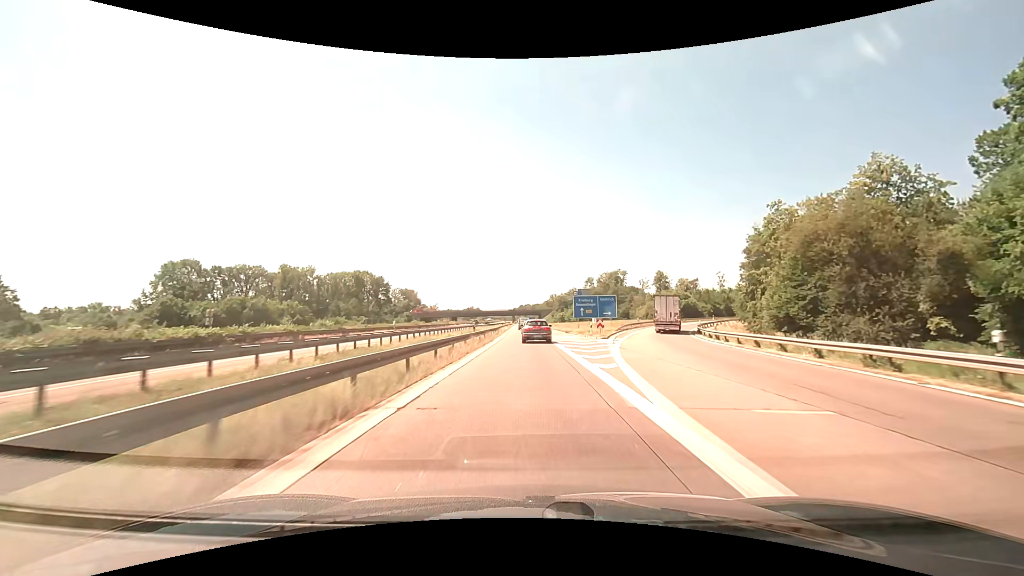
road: motorway_link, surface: asphalt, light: Day
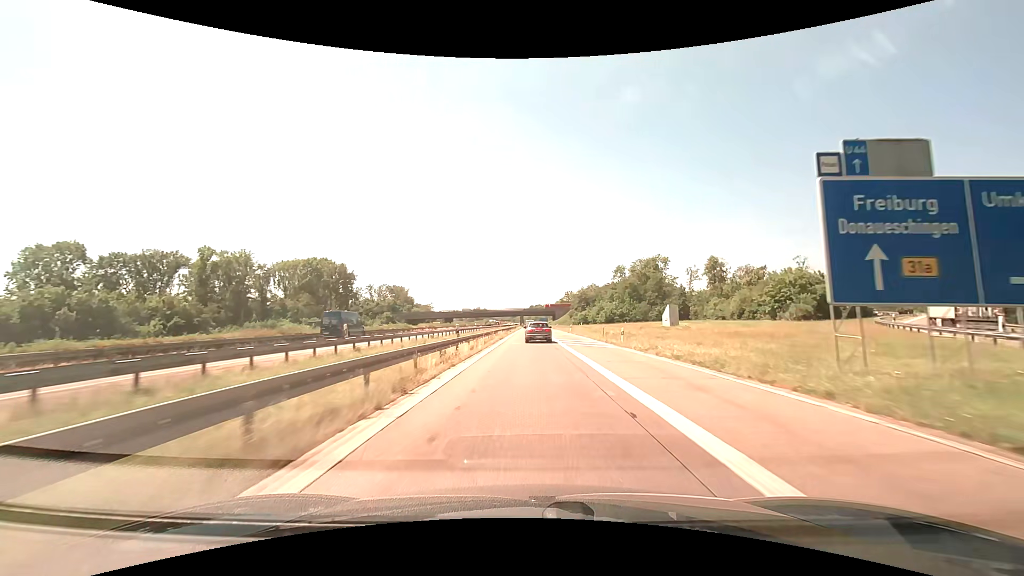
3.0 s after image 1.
(-0.5, +55.9) m; -1°
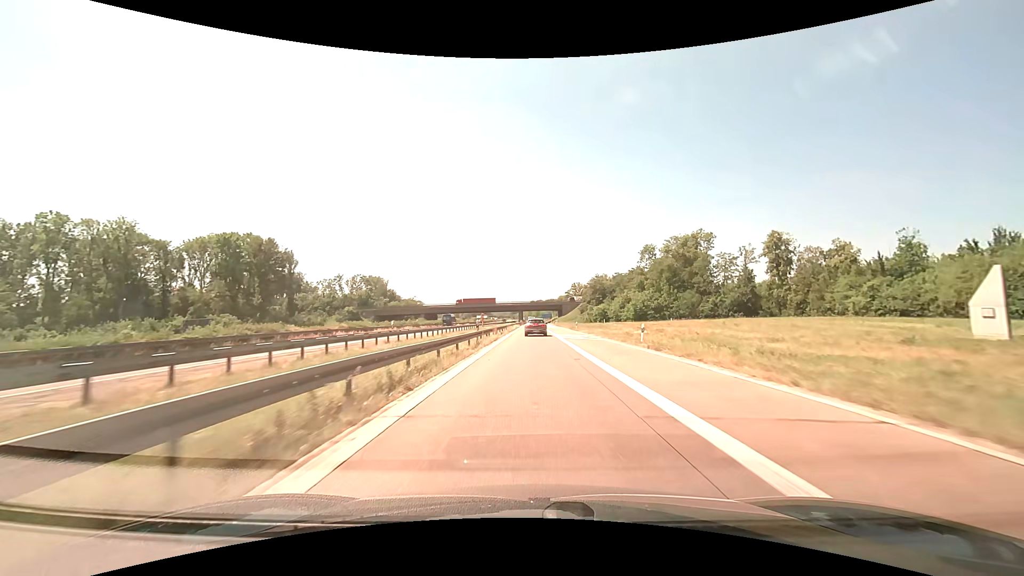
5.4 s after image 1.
(0.0, +45.4) m; 0°
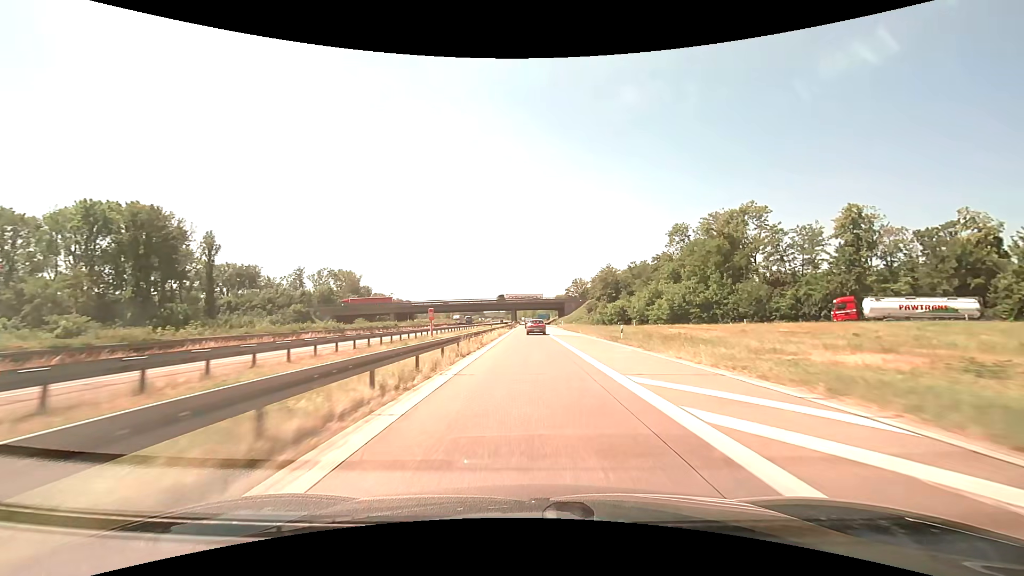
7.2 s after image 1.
(+0.1, +34.8) m; +1°
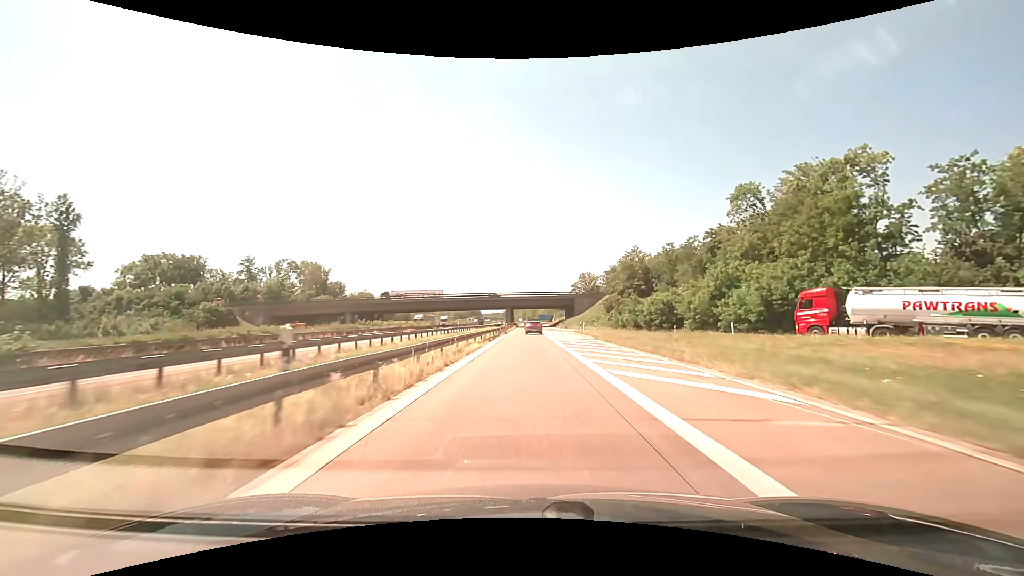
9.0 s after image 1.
(0.0, +35.5) m; 0°
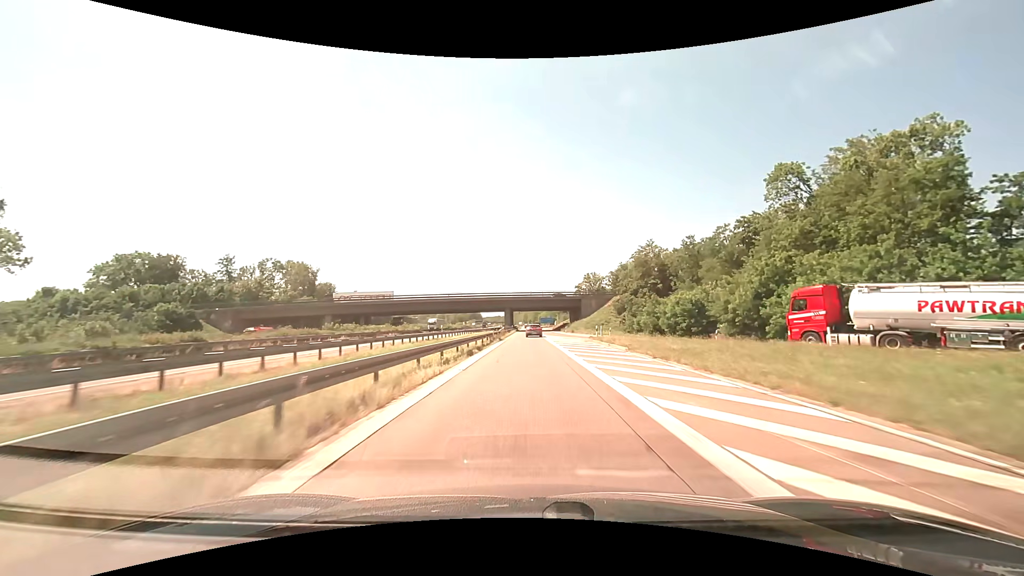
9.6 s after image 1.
(0.0, +12.1) m; 0°
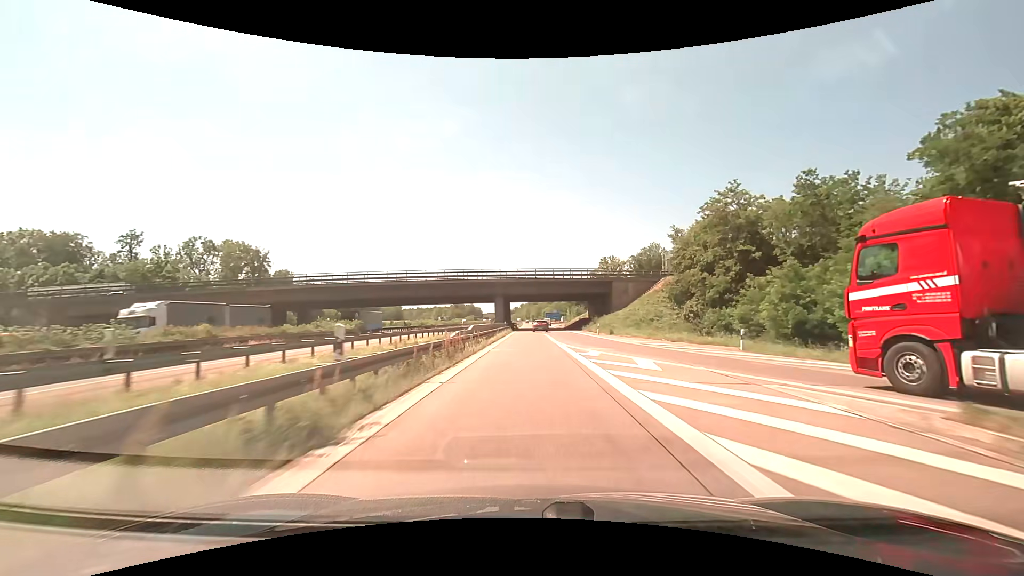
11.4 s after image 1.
(-0.1, +37.3) m; 0°
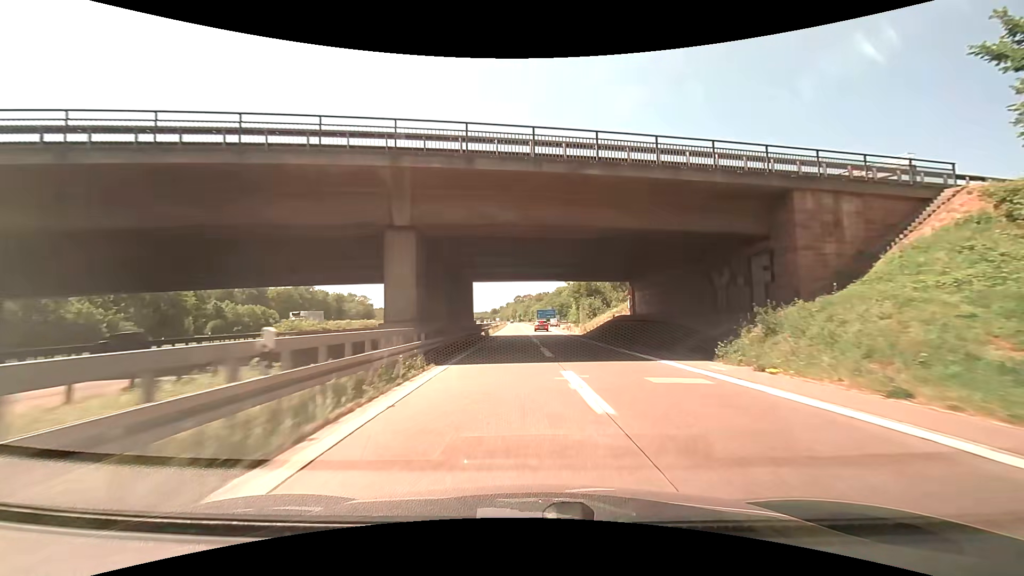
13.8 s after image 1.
(+0.2, +50.1) m; +1°
(0, +10) (0, +20) (+1, +30) (+2, +40) (+2, +50) (+3, +60) (+3, +70) (+3, +80) (+4, +90) (+4, +100) m
